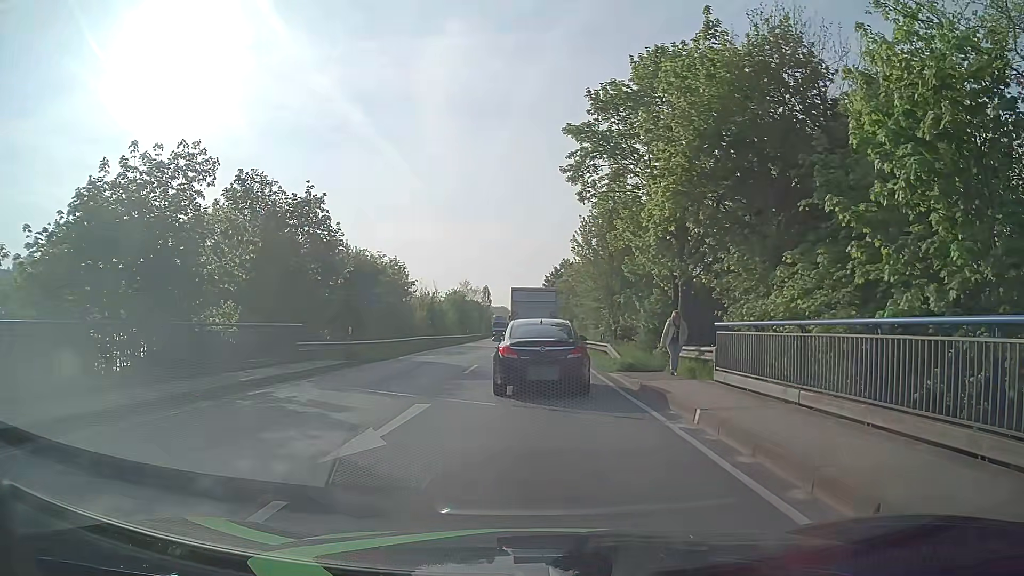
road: primary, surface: asphalt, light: Day
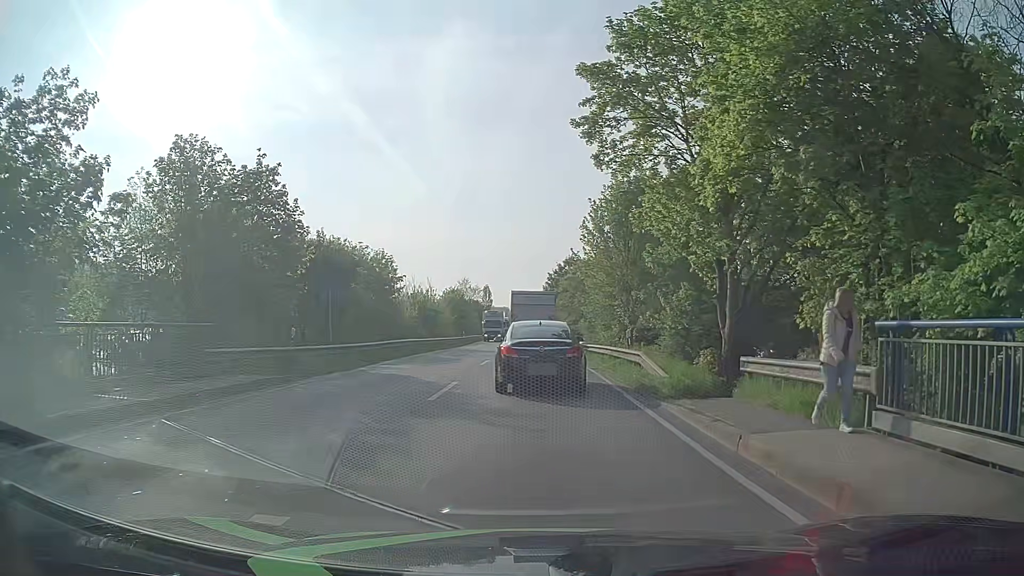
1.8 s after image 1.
(0.0, +6.9) m; -1°
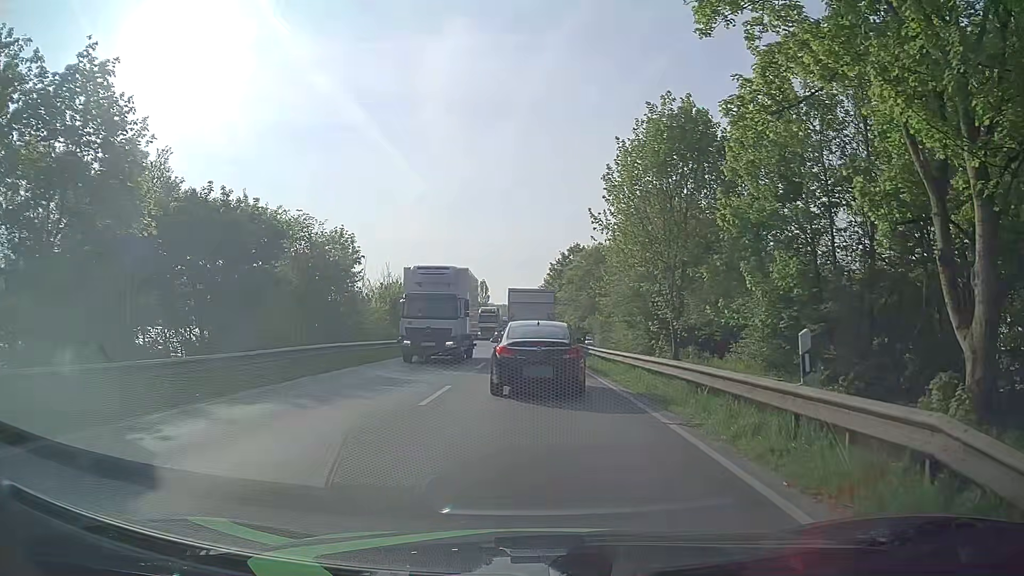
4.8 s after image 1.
(+0.2, +13.2) m; +1°
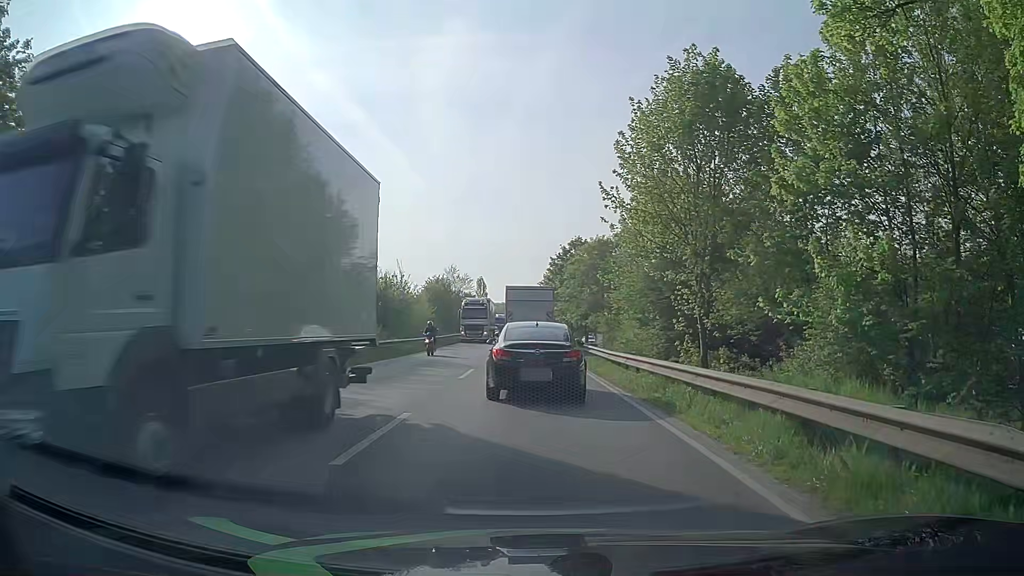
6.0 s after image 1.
(0.0, +5.0) m; +1°
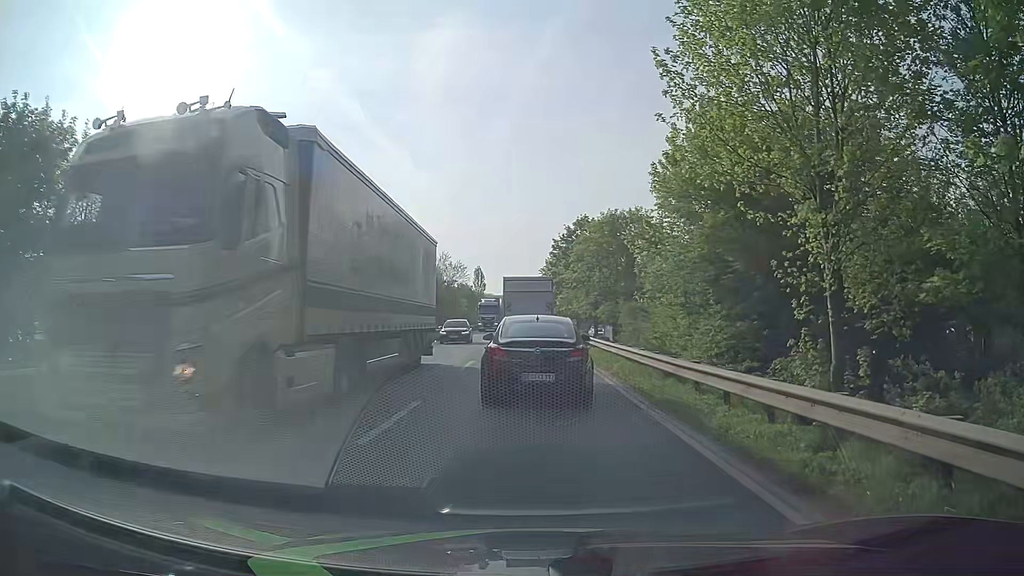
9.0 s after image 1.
(-0.2, +10.9) m; -1°
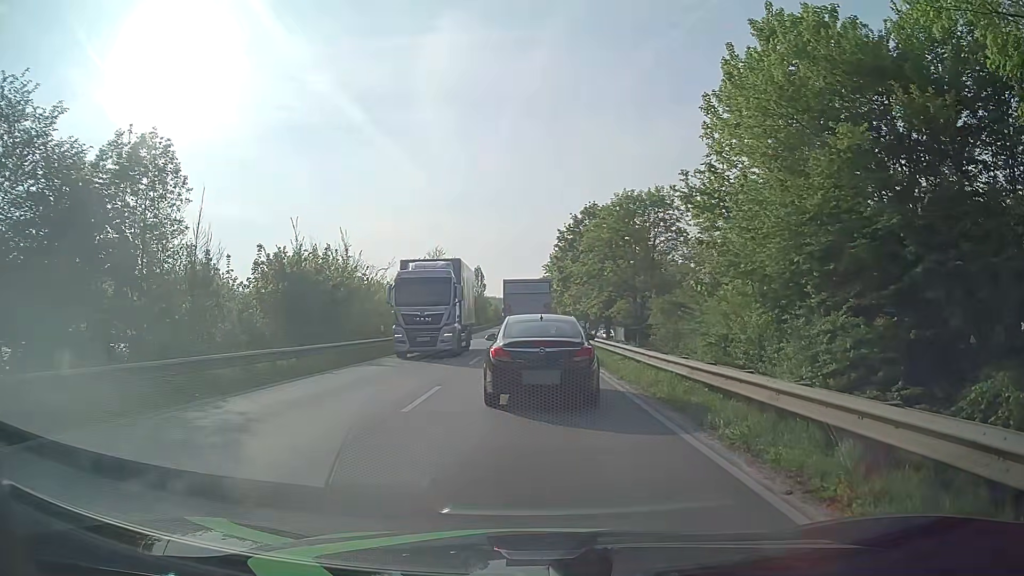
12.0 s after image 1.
(-0.1, +9.0) m; -2°
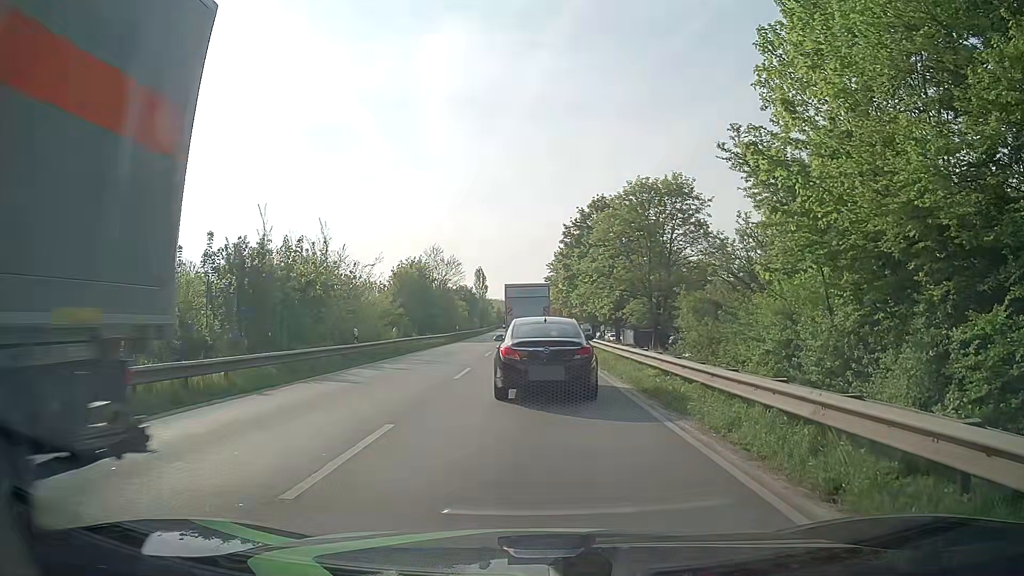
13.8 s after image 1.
(+0.1, +5.3) m; 0°
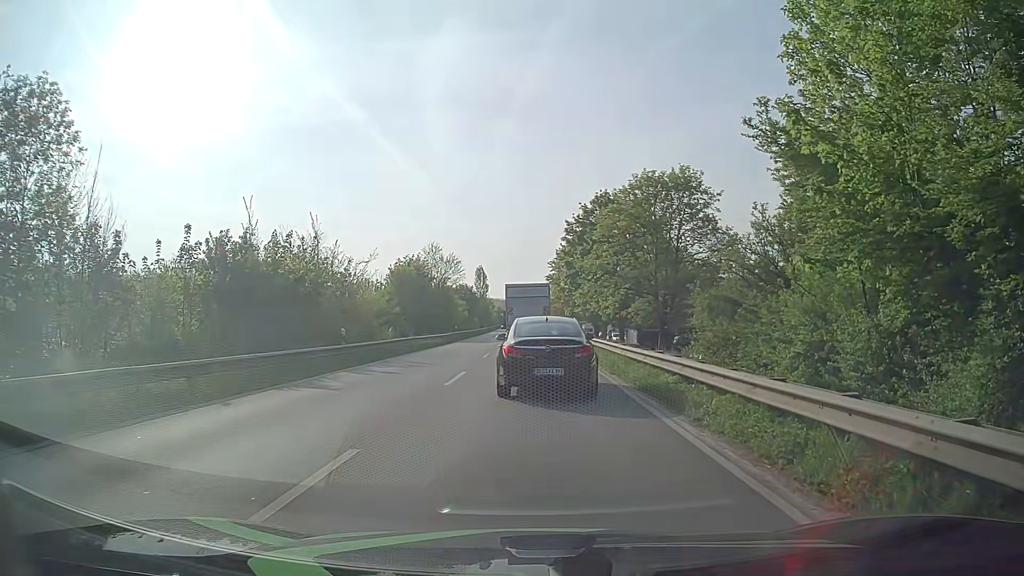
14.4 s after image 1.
(0.0, +2.0) m; -1°
